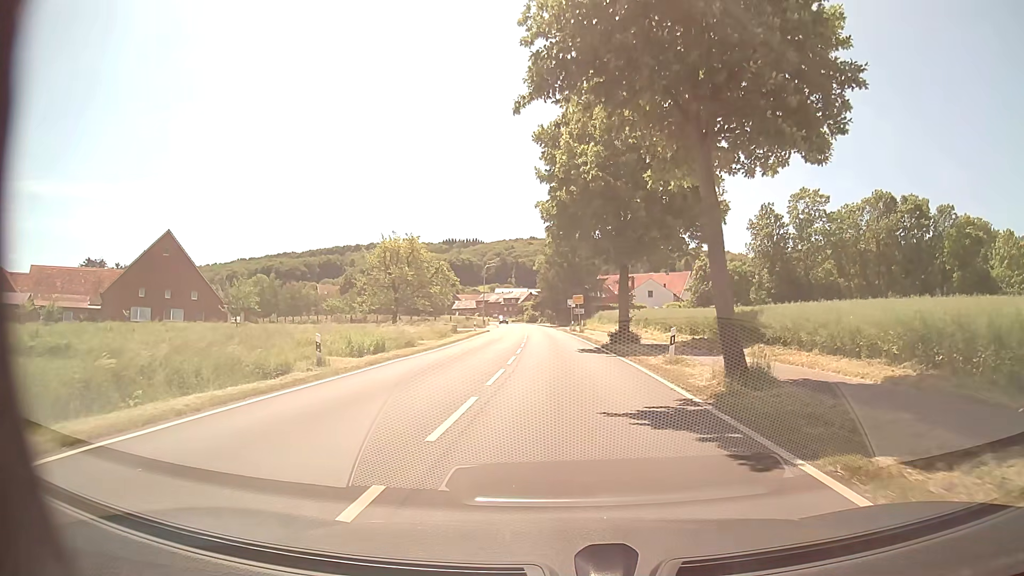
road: tertiary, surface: asphalt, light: Day
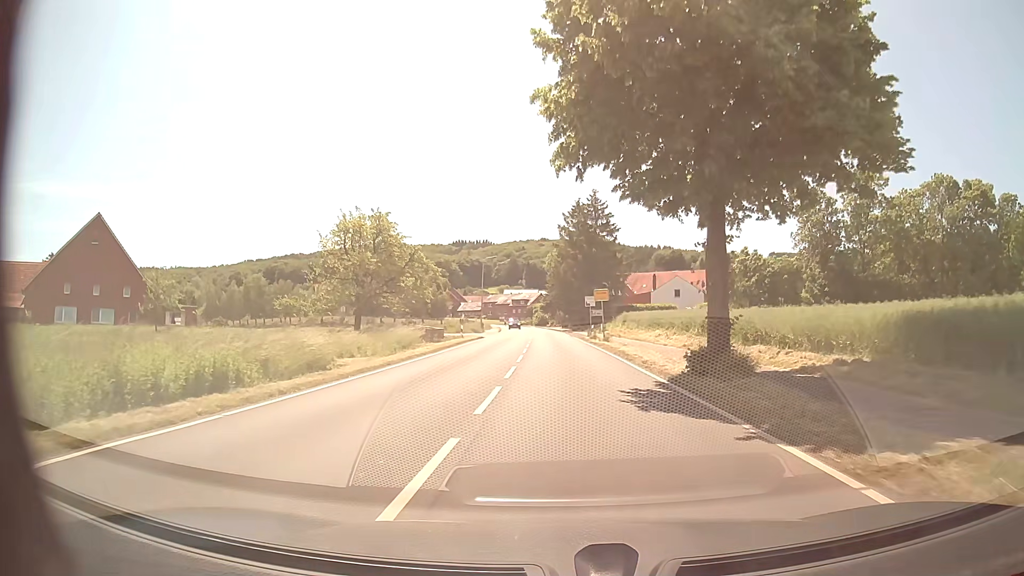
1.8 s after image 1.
(-0.2, +16.3) m; -2°
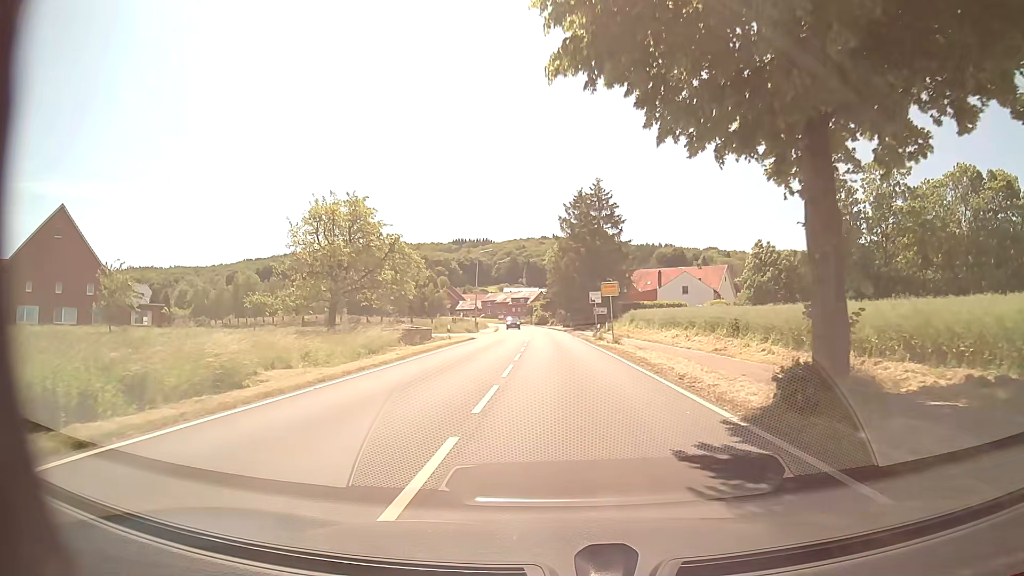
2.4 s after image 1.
(+0.1, +6.2) m; +1°
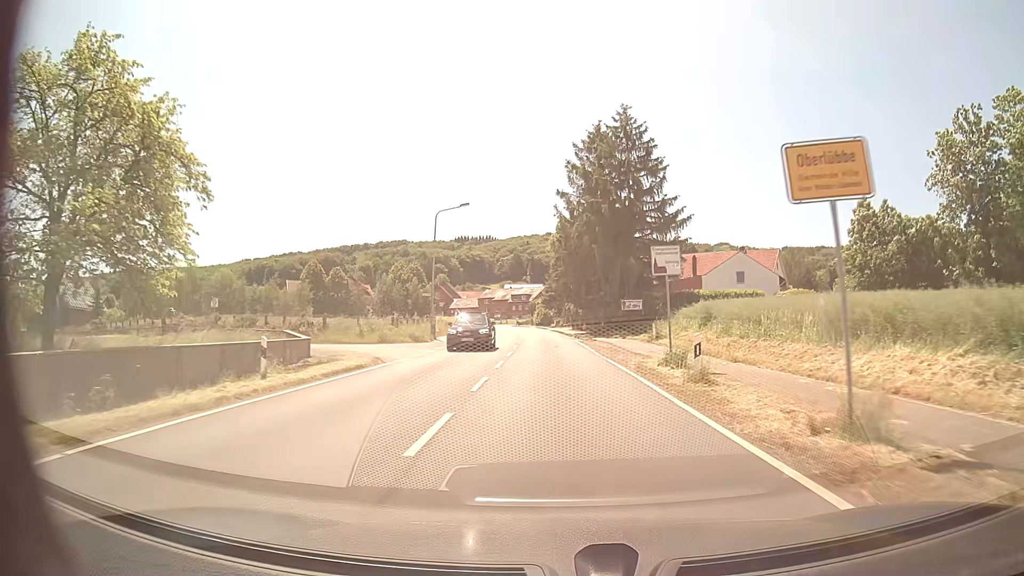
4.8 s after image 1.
(-0.2, +28.1) m; -1°
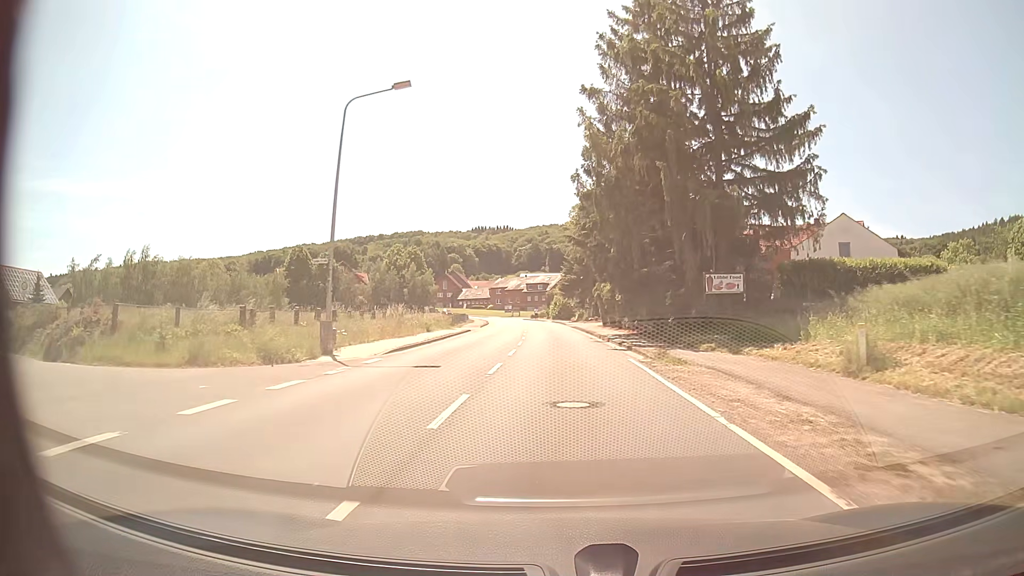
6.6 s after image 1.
(-0.3, +23.2) m; -2°
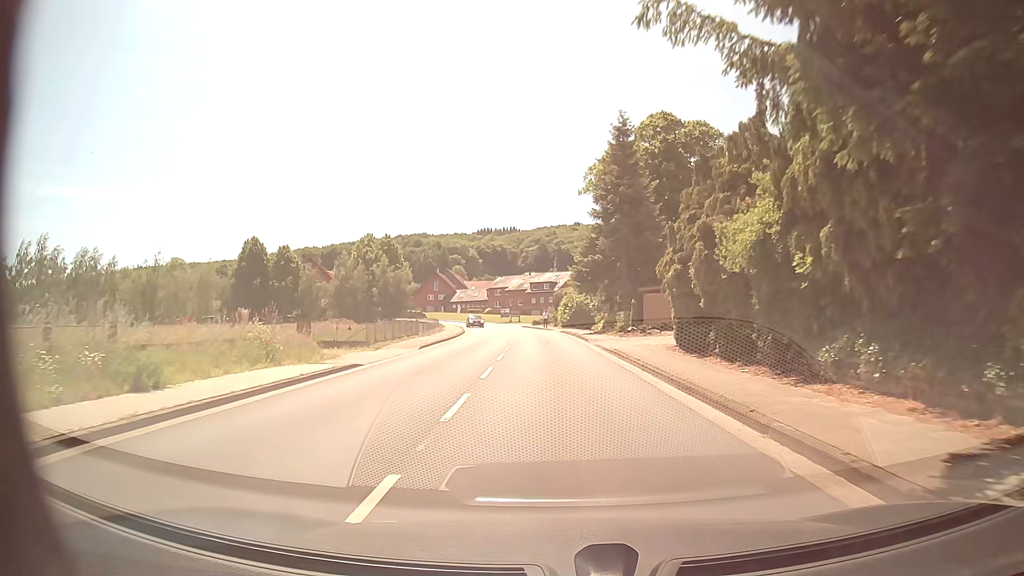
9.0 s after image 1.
(-0.3, +29.1) m; -1°
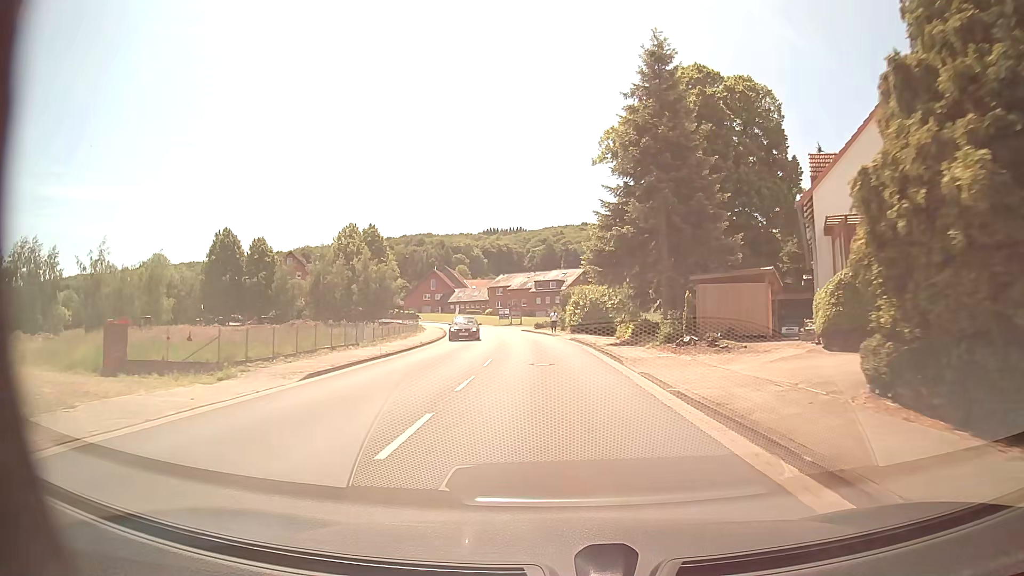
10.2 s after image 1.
(0.0, +14.5) m; 0°
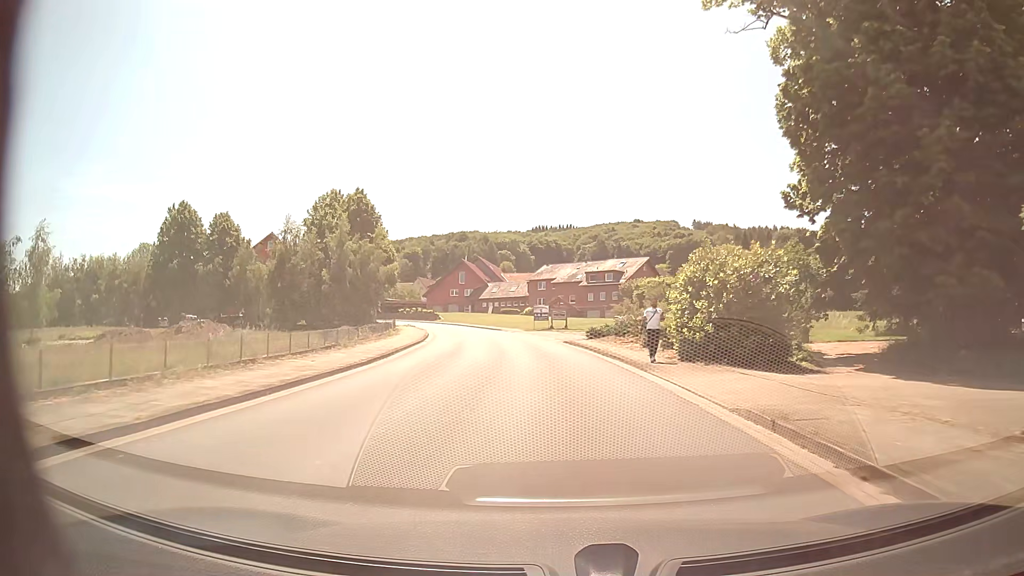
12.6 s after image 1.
(-1.0, +29.6) m; -4°
(0, +10) (-1, +20) (-1, +30) (-2, +40) (-4, +50) (-6, +60) (-8, +69) (-11, +79) (-15, +88) (-19, +97) m
